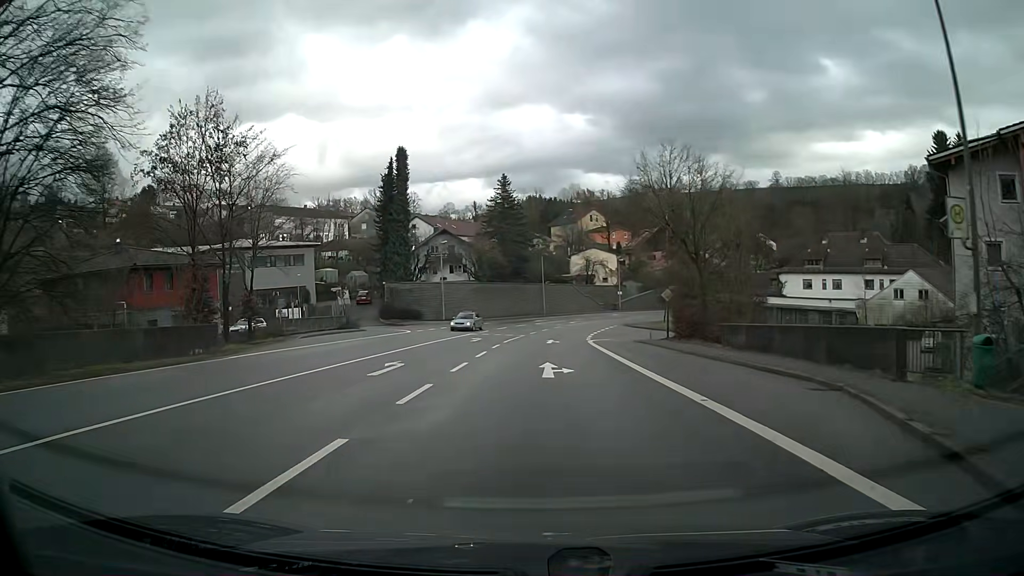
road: primary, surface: asphalt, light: Day
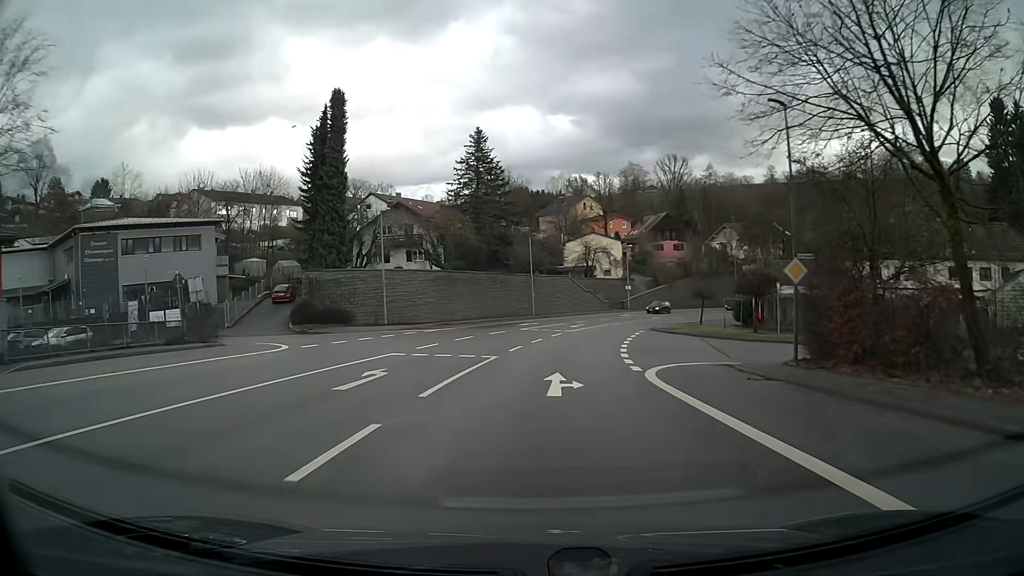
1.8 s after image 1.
(+0.3, +22.9) m; +2°
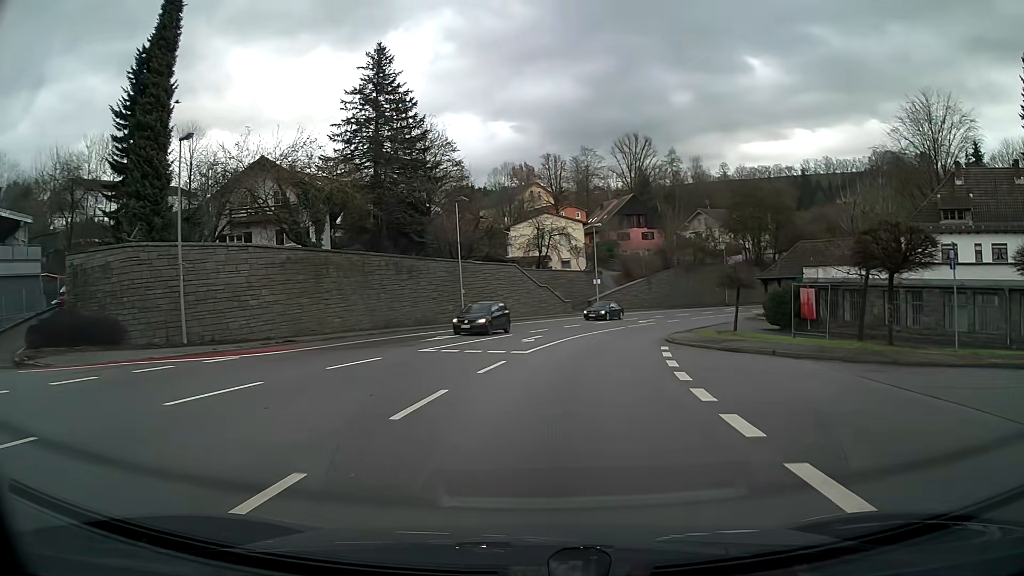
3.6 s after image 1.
(+0.9, +22.9) m; +5°
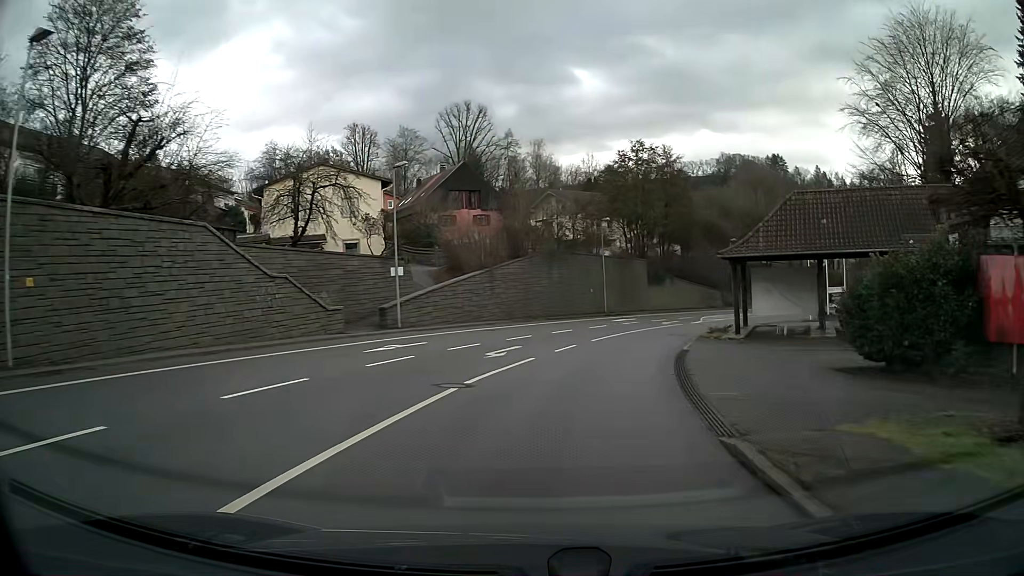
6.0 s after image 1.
(+3.7, +30.0) m; +15°
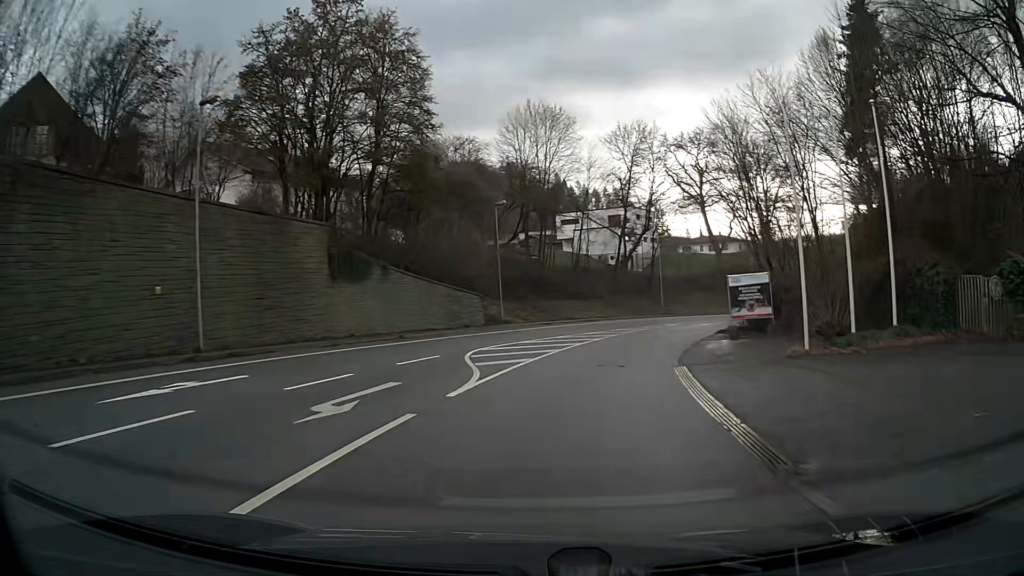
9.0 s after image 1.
(+7.5, +36.9) m; +23°
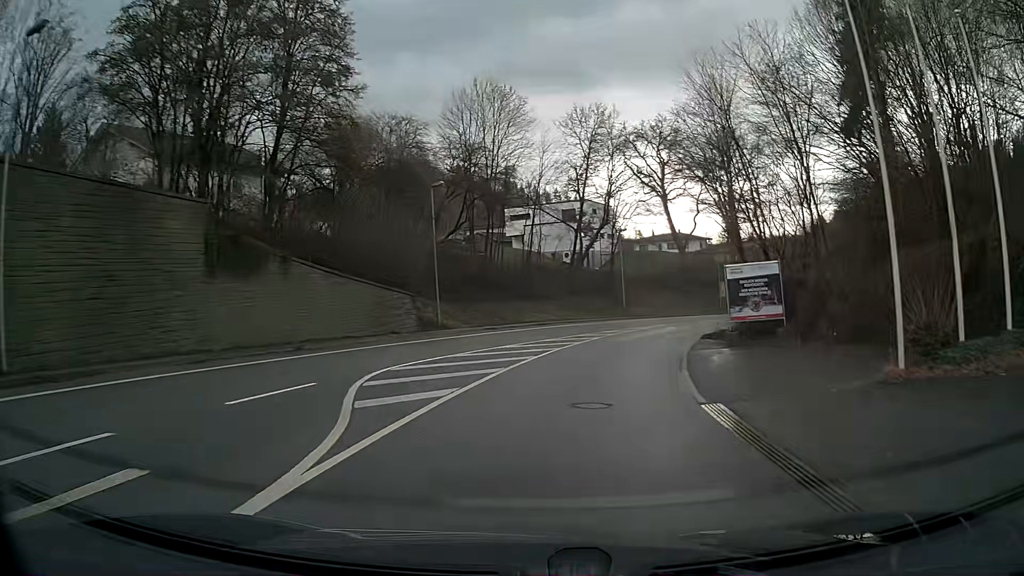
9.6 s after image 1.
(+0.3, +7.6) m; +4°
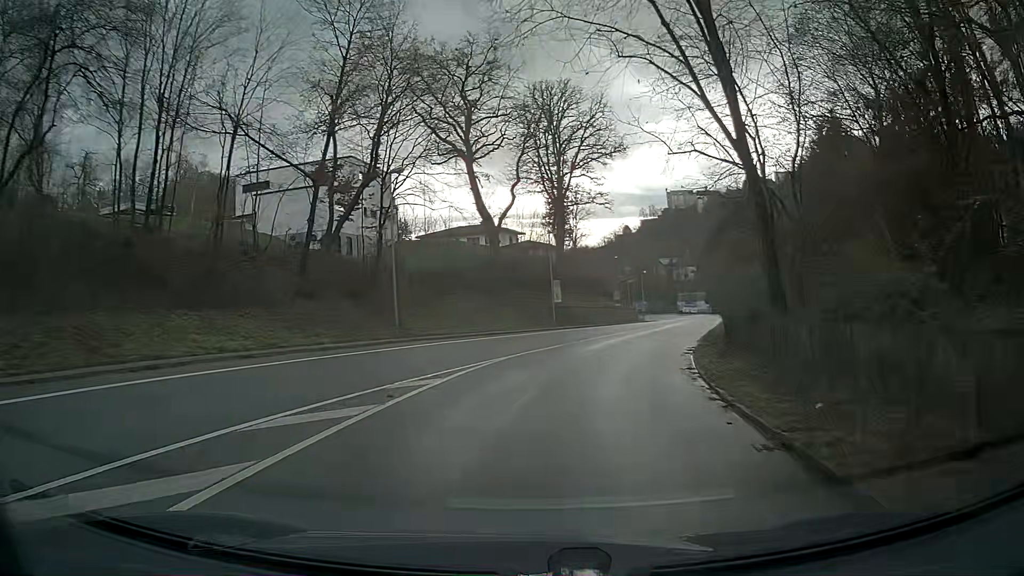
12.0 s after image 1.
(+4.6, +29.9) m; +17°
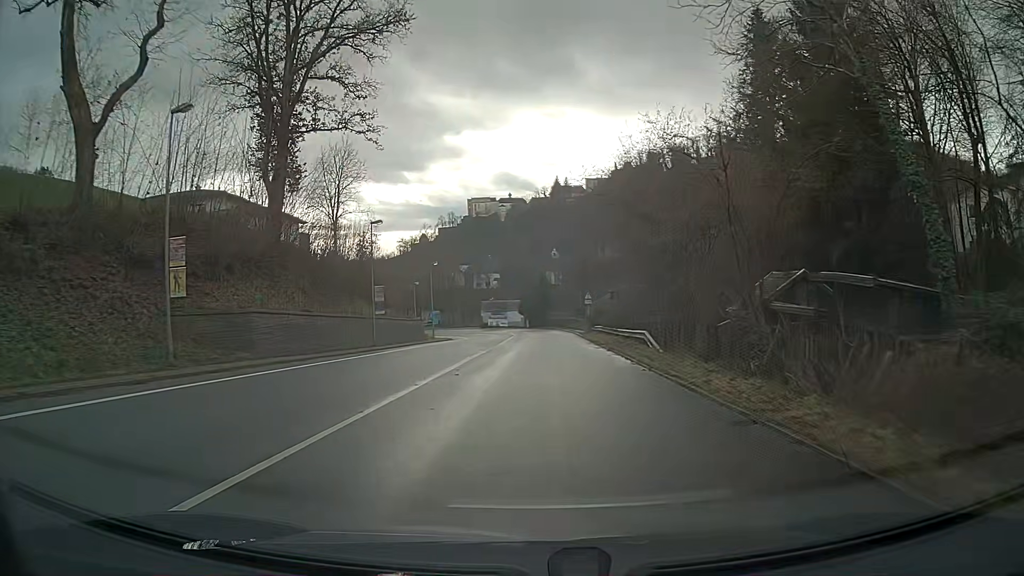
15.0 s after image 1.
(+5.8, +37.5) m; +16°
(0, +10) (0, +20) (0, +30) (+1, +40) (+1, +50) (+1, +60) (0, +70) (-2, +80) (-4, +90) (-8, +99) m
